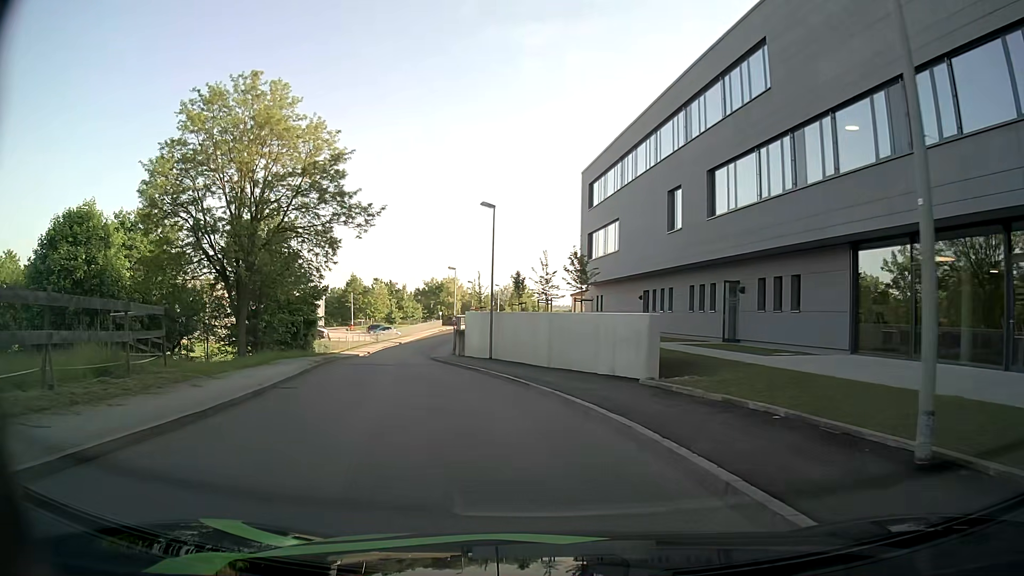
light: Day
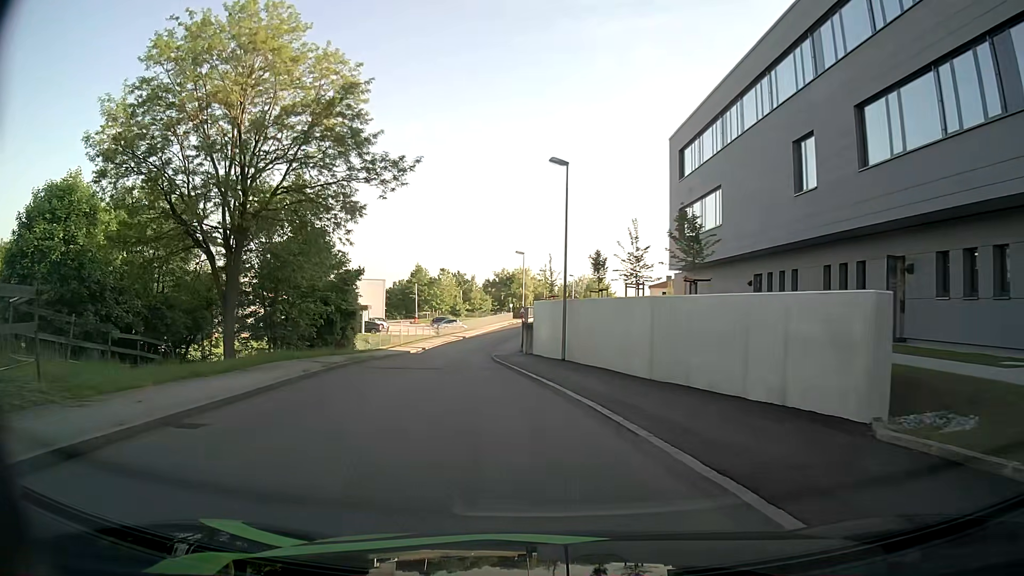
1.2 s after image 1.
(-0.3, +8.2) m; -6°
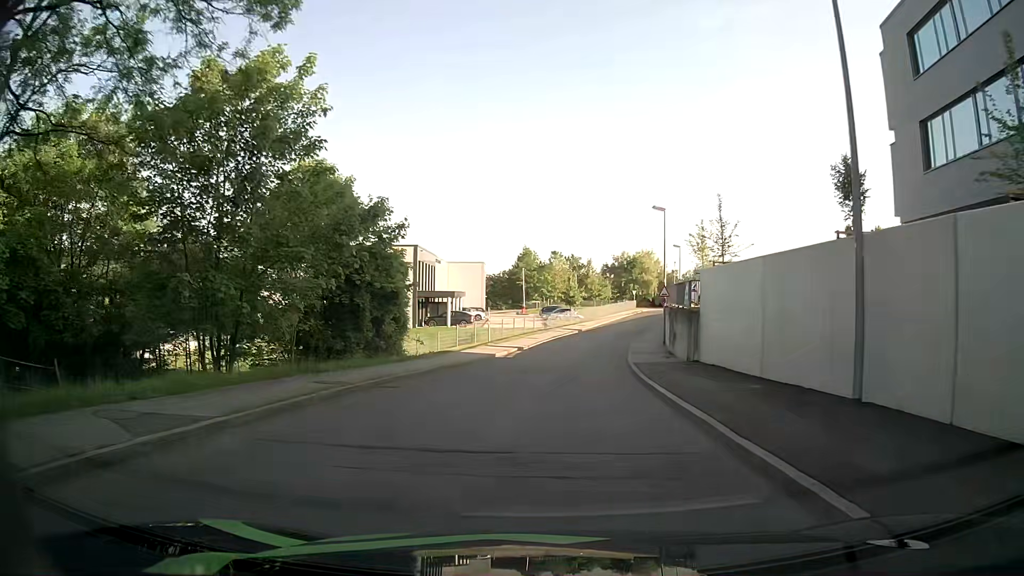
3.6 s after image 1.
(-1.6, +17.7) m; -9°
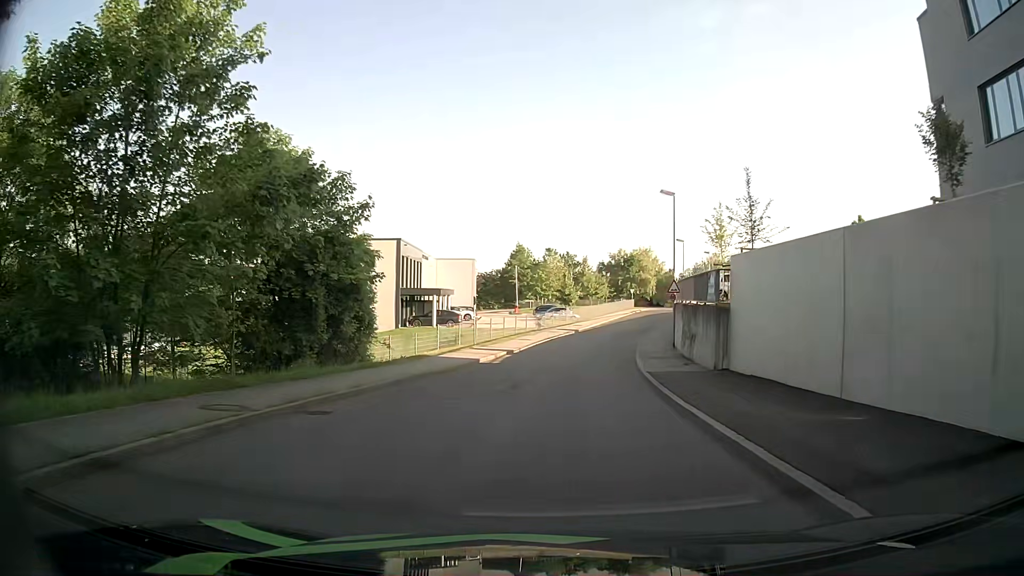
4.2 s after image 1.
(0.0, +4.8) m; +1°
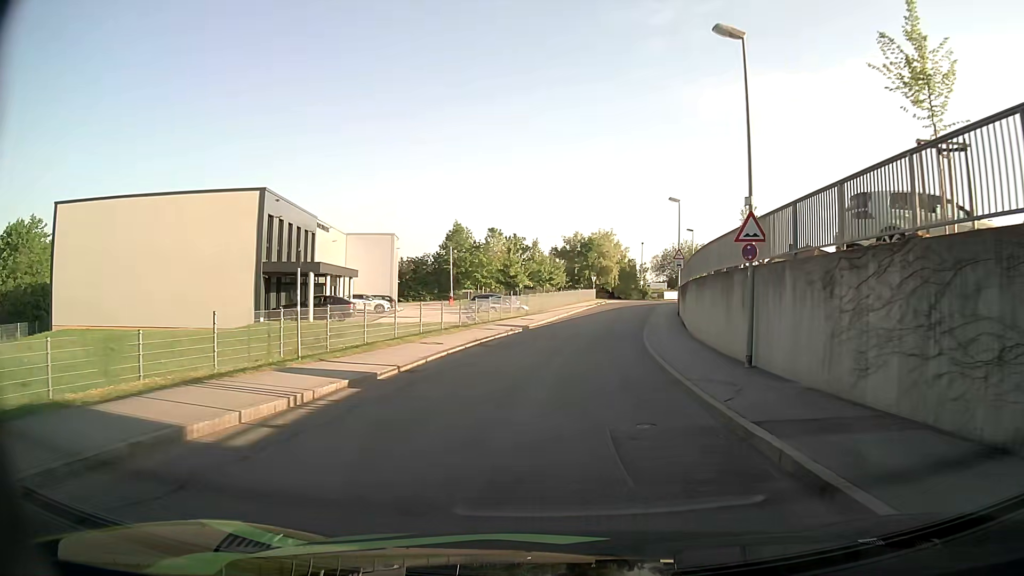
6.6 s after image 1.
(+0.5, +19.8) m; +4°
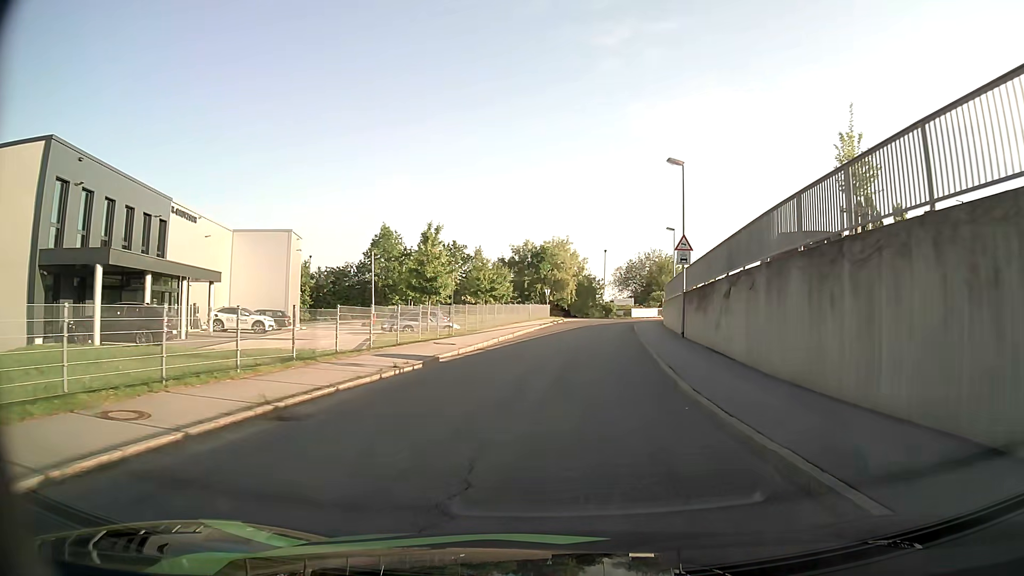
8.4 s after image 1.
(+0.6, +16.1) m; +4°
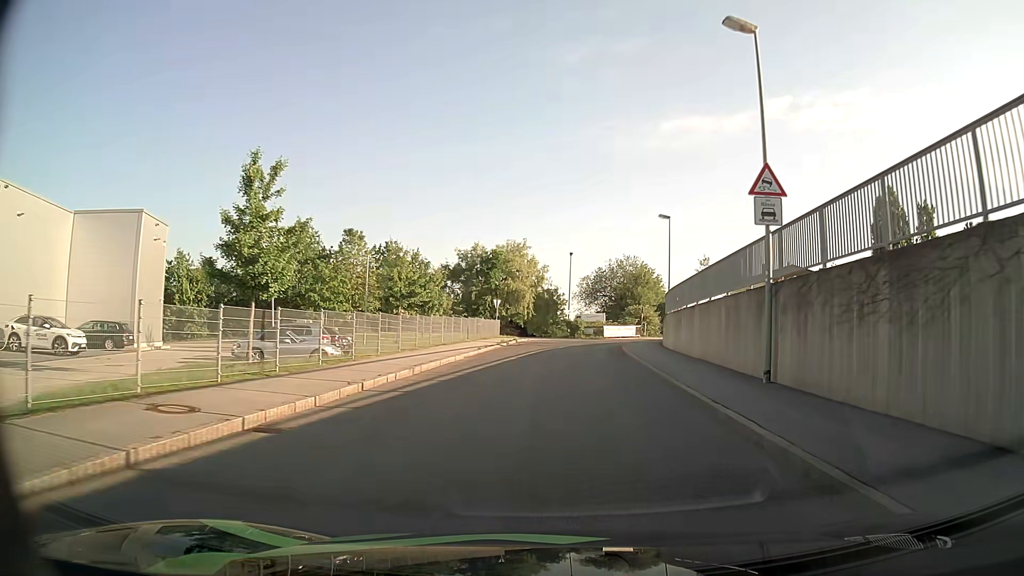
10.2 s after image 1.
(+0.6, +16.2) m; +4°
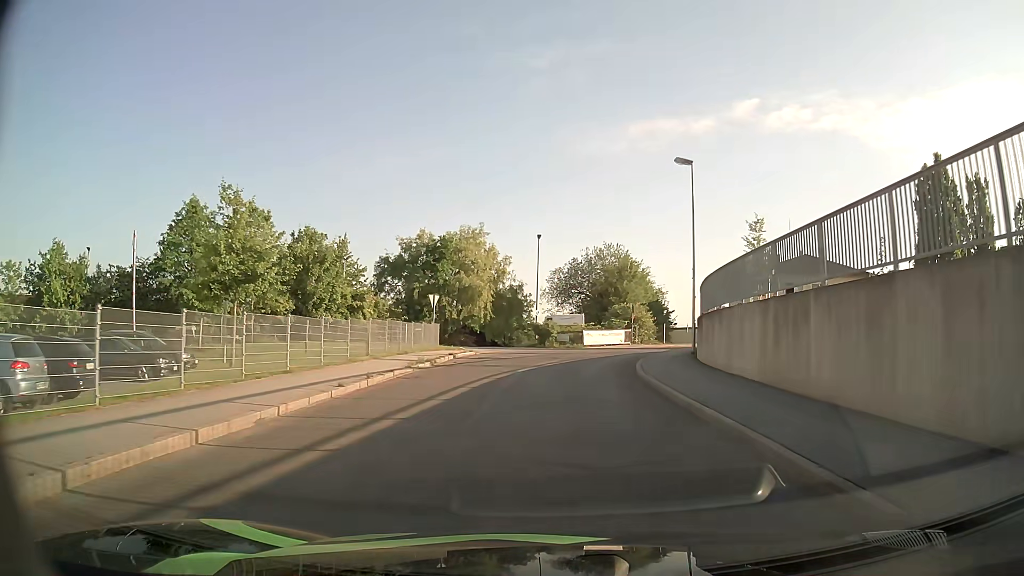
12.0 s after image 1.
(+0.5, +15.8) m; +3°
